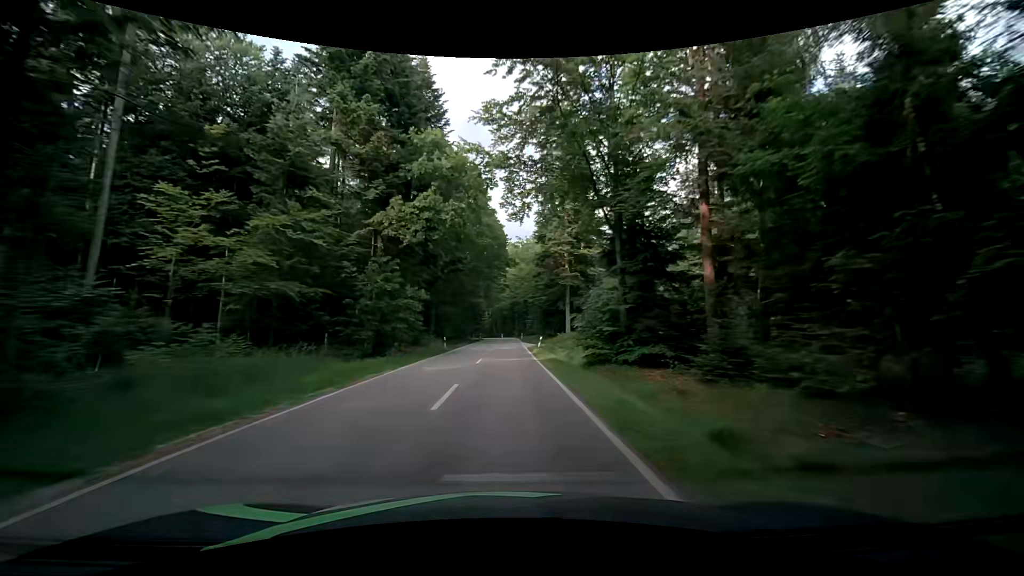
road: tertiary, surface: asphalt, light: Day
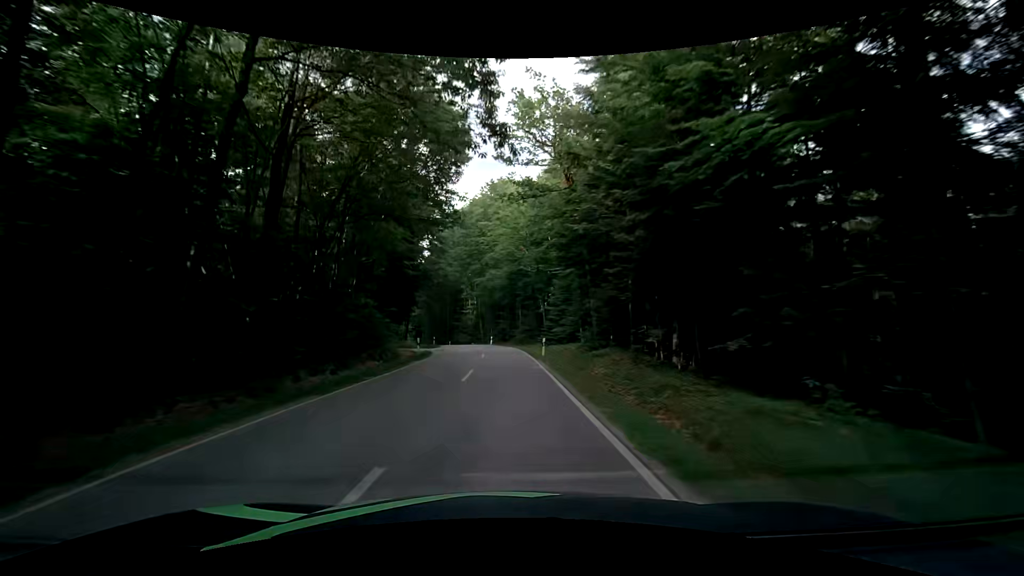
(+0.5, +55.2) m; 0°
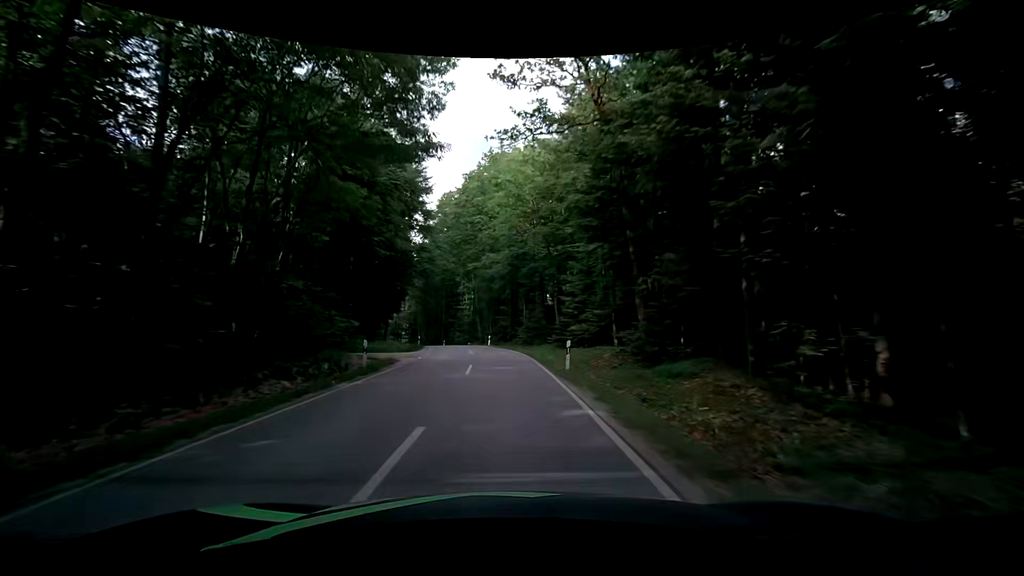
(+0.2, +10.5) m; +2°
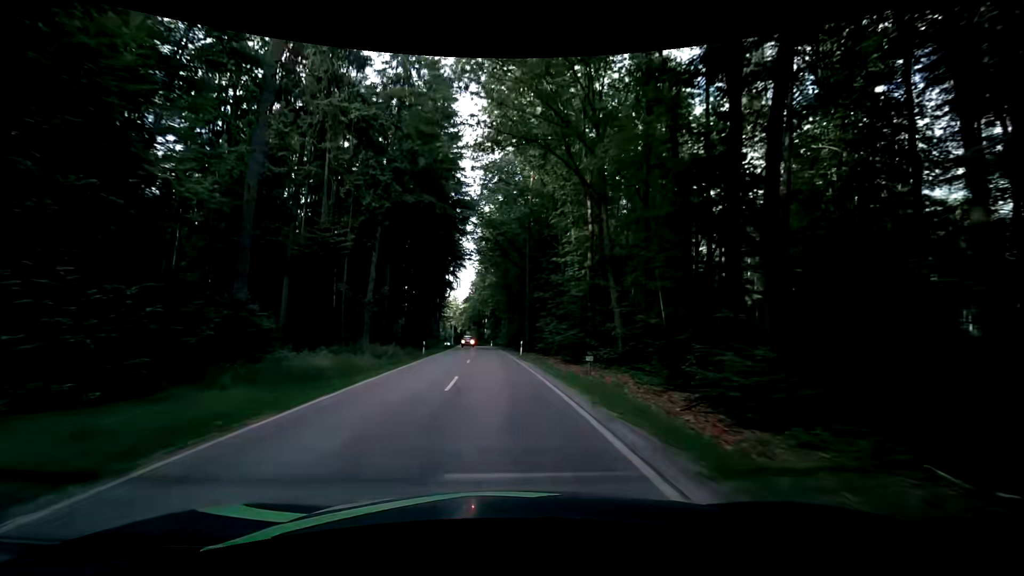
(-5.6, +51.3) m; -13°
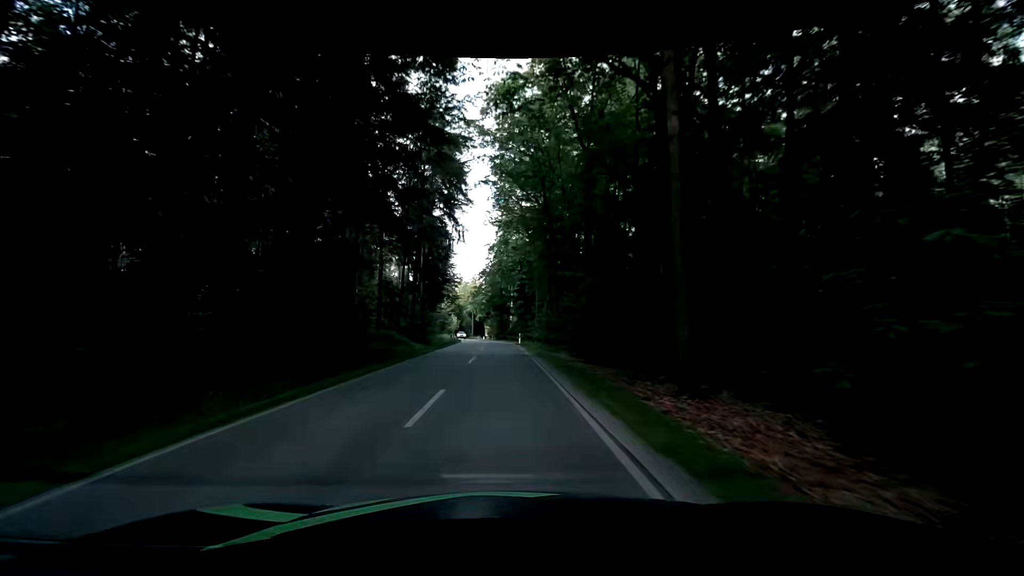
(-1.0, +41.5) m; -3°
